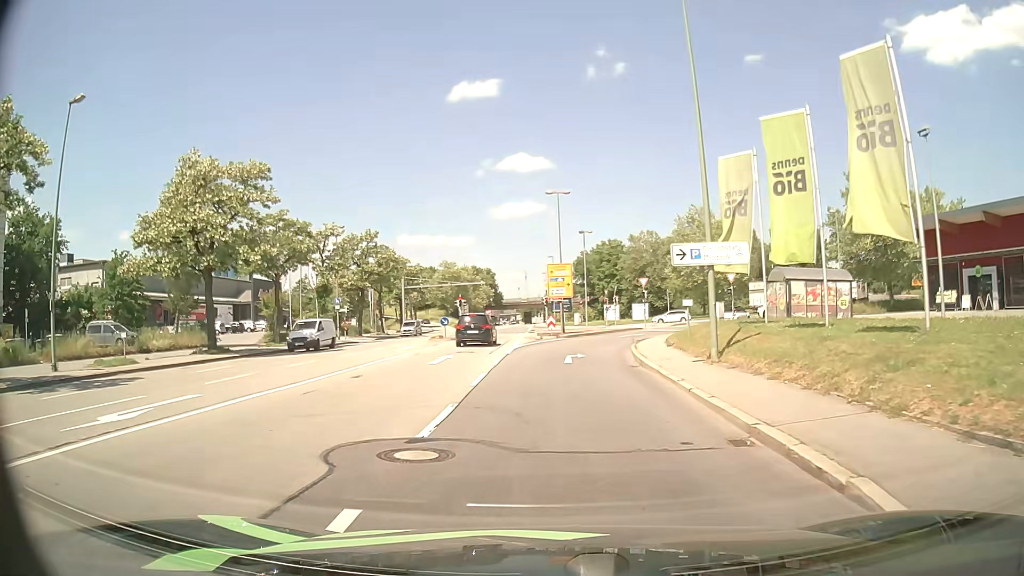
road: primary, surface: asphalt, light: Day
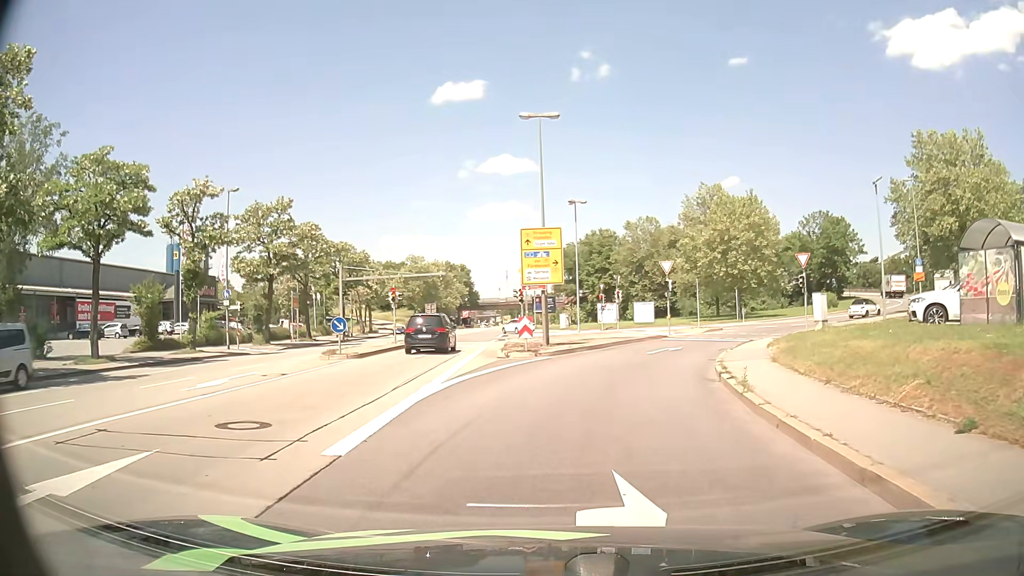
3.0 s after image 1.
(+0.2, +19.0) m; +2°
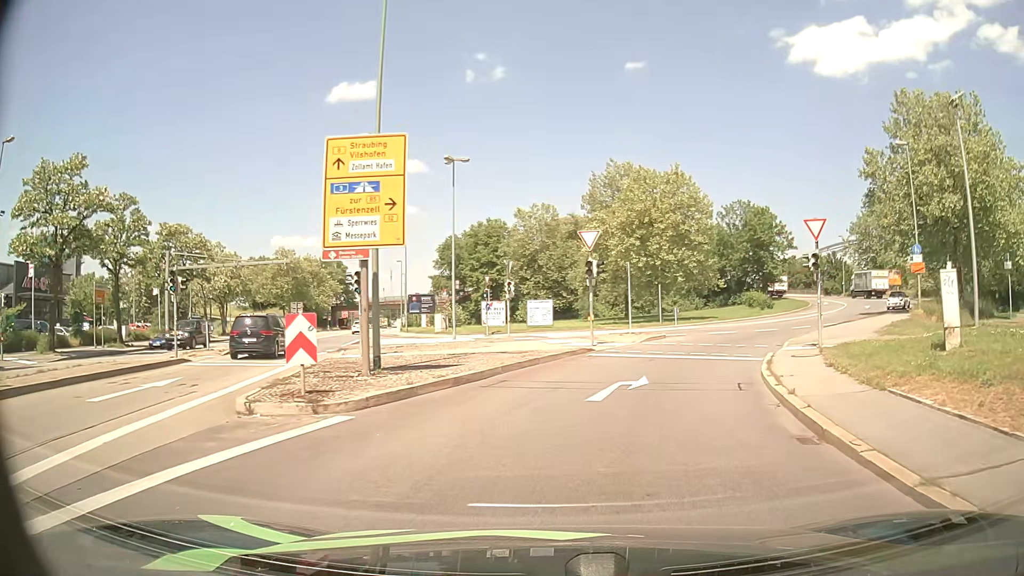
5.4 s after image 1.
(+0.8, +14.2) m; +9°
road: primary_link
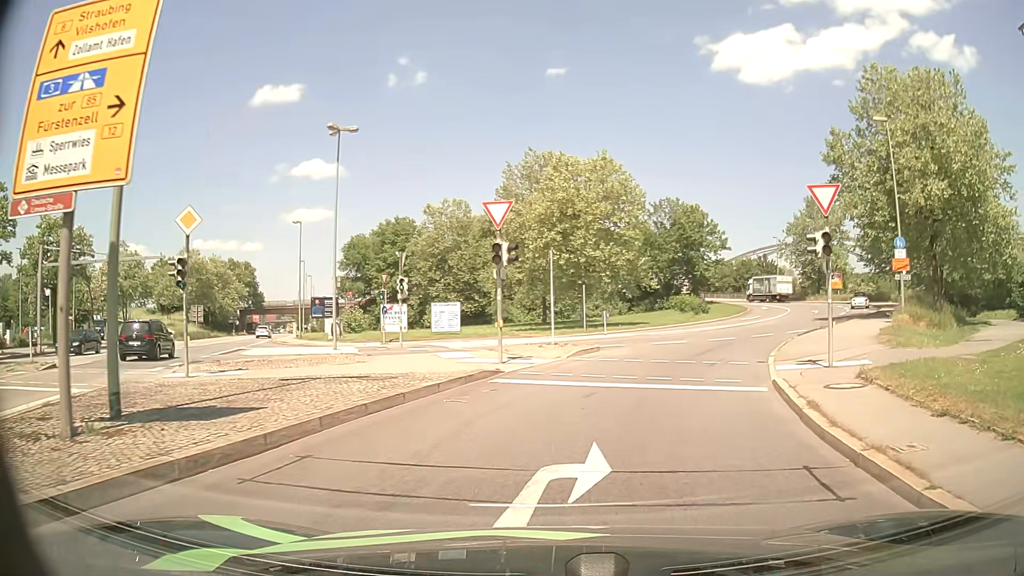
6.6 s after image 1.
(+0.4, +7.1) m; +7°
(+1, +10) (+4, +20) (+8, +28) (+13, +37) (+18, +46) (+23, +54) (+27, +64) (+30, +73) (+31, +83) (+31, +93) m
